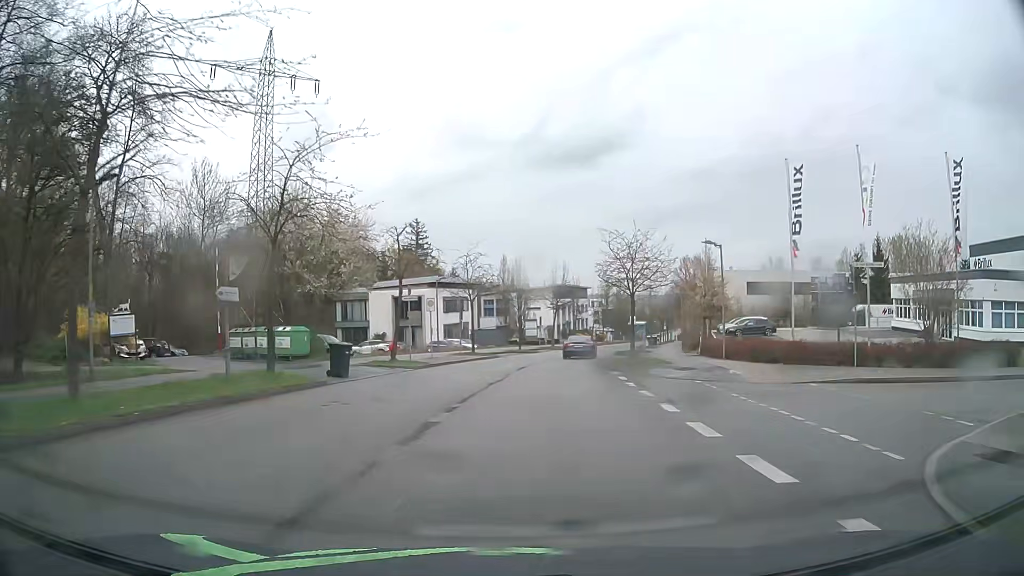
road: residential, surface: asphalt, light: Day
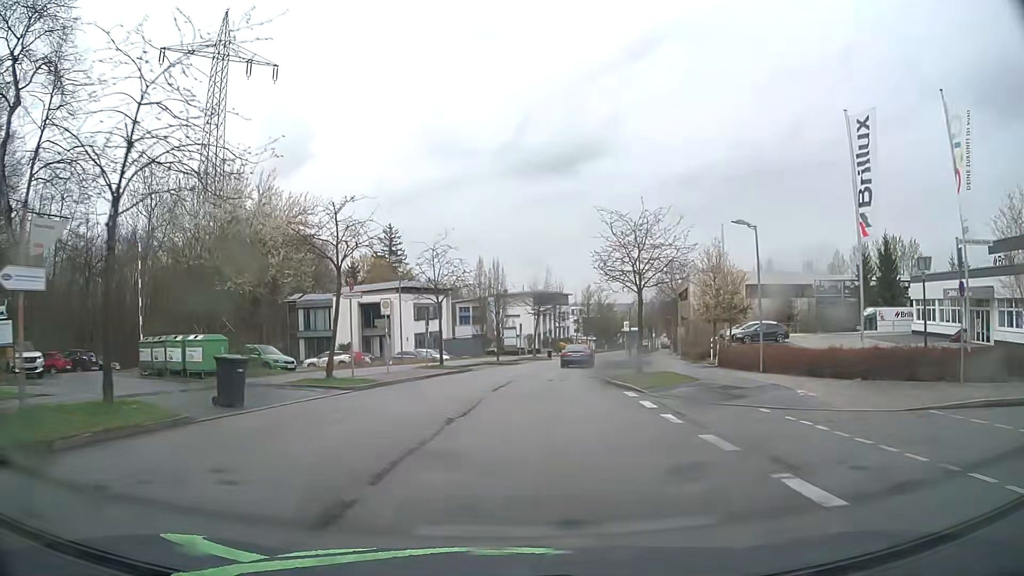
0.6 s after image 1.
(+0.2, +7.2) m; +2°
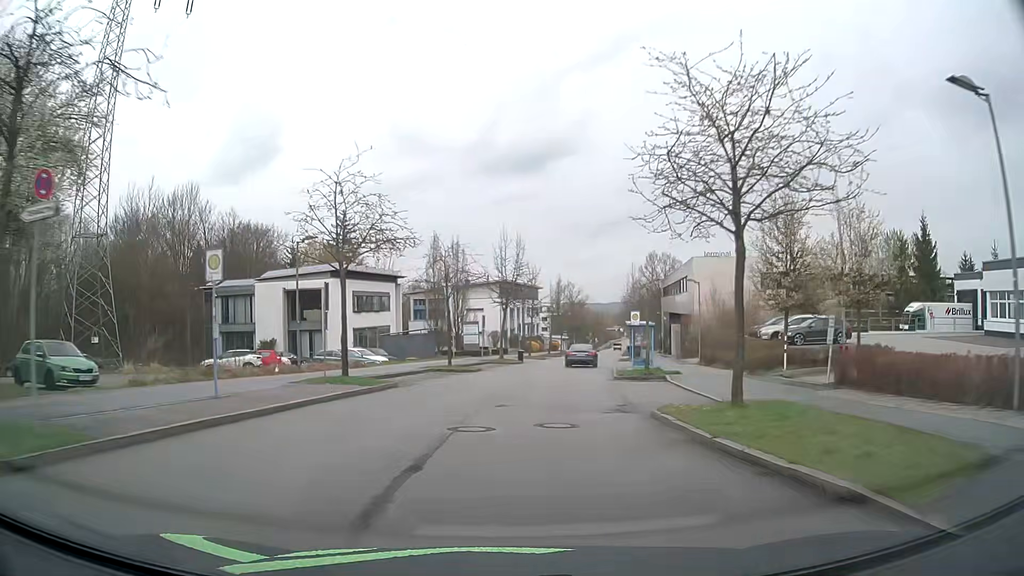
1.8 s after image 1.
(+0.4, +14.7) m; +3°
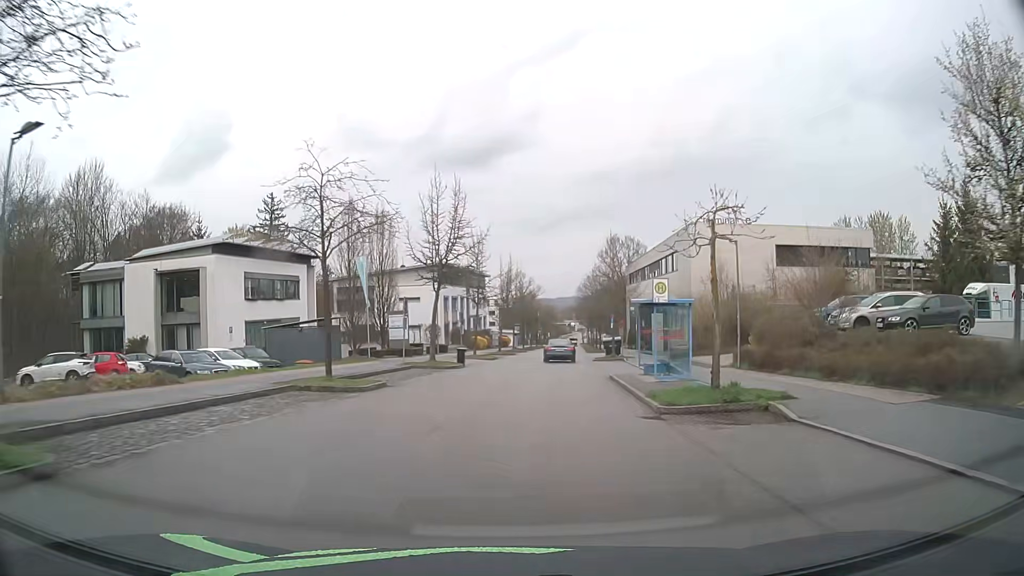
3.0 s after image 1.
(+0.6, +15.1) m; +5°
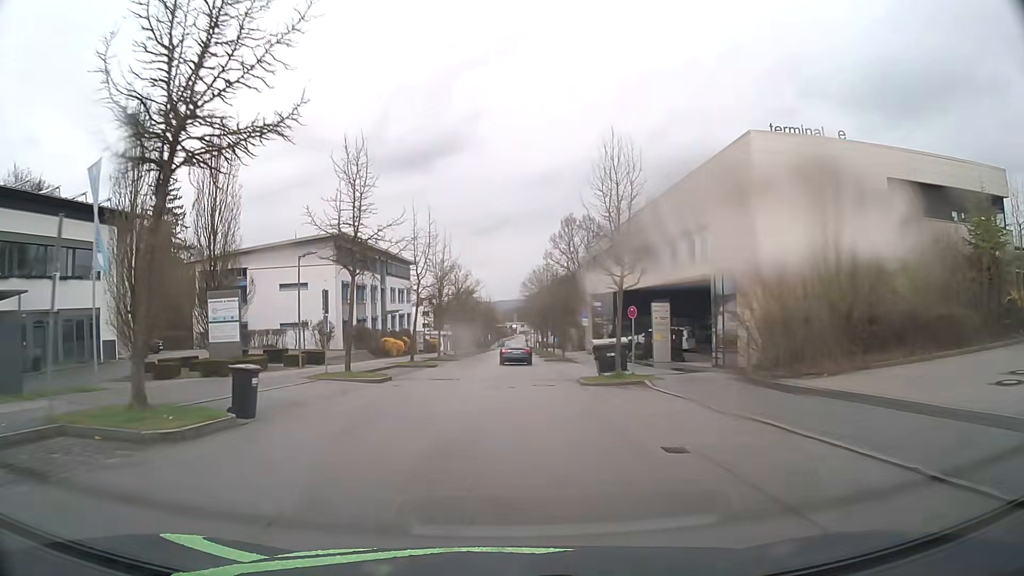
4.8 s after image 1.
(+1.1, +22.7) m; +5°
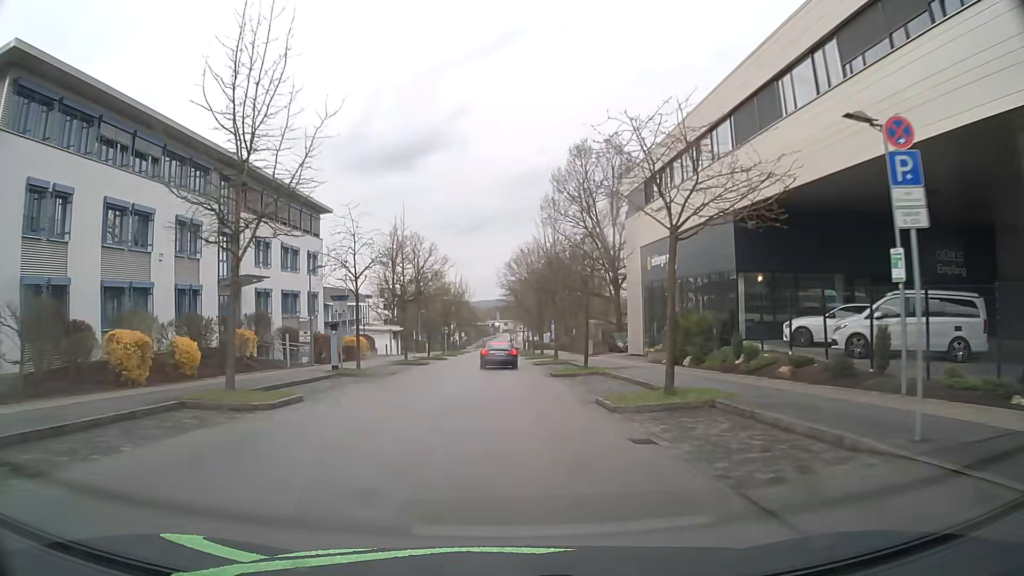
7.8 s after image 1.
(+0.6, +37.5) m; +2°
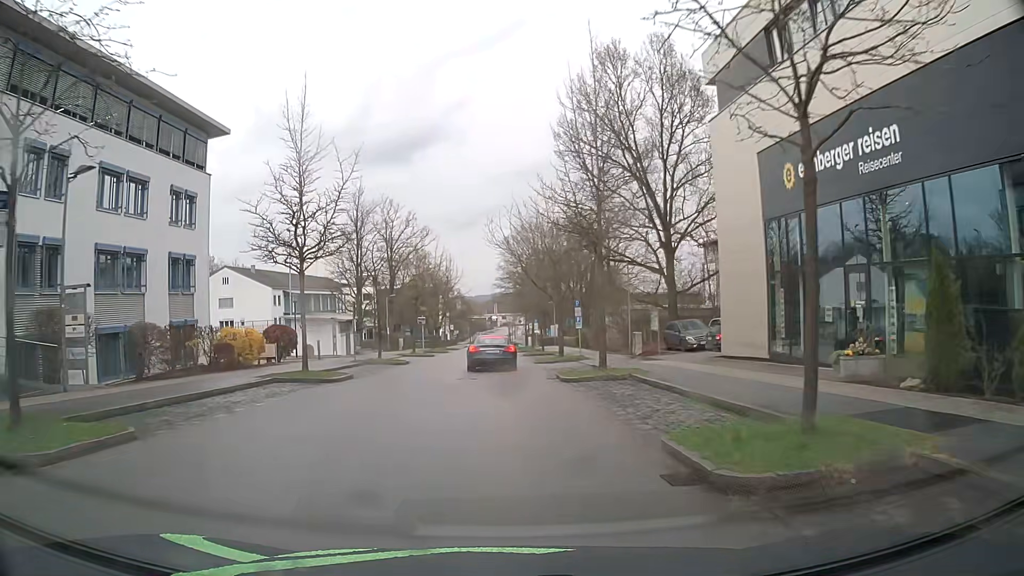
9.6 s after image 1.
(-0.1, +21.1) m; 0°
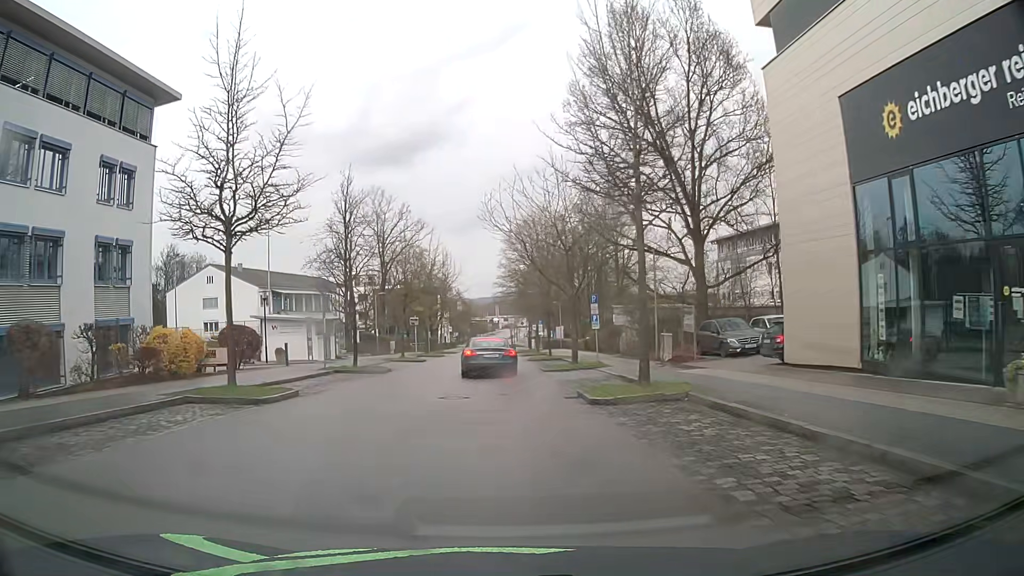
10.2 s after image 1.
(0.0, +6.1) m; 0°
(0, +10) (0, +20) (0, +30) (0, +40) (-1, +50) (-1, +60) (-1, +70) (-1, +80) (-1, +90) (-1, +100) m
